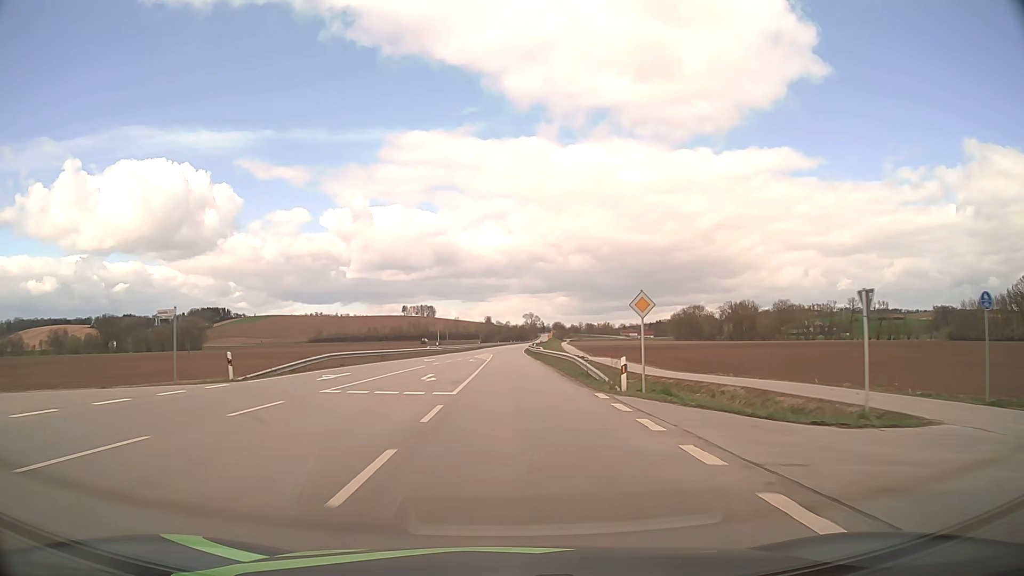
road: secondary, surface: asphalt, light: Day
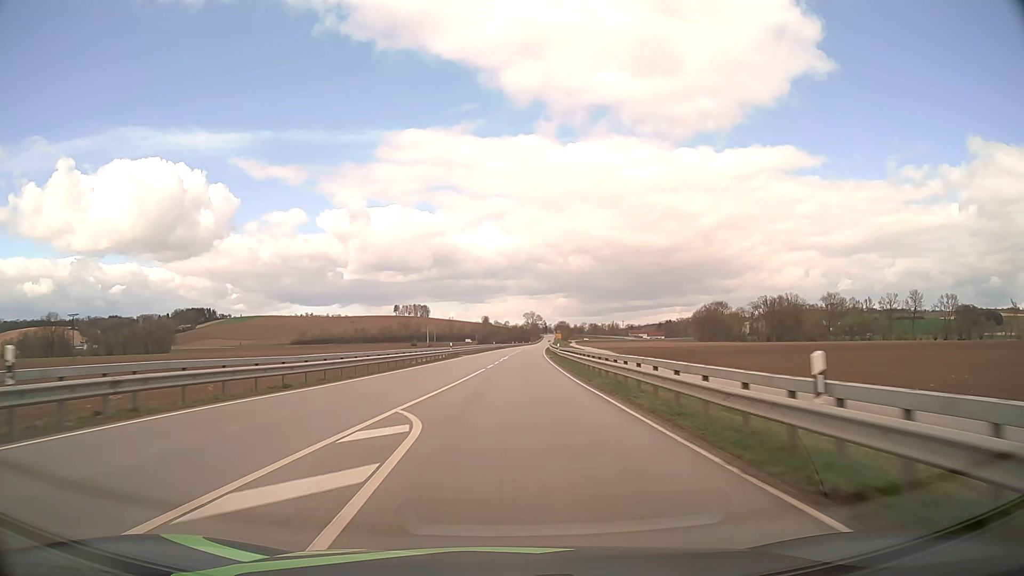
(-0.4, +65.2) m; 0°
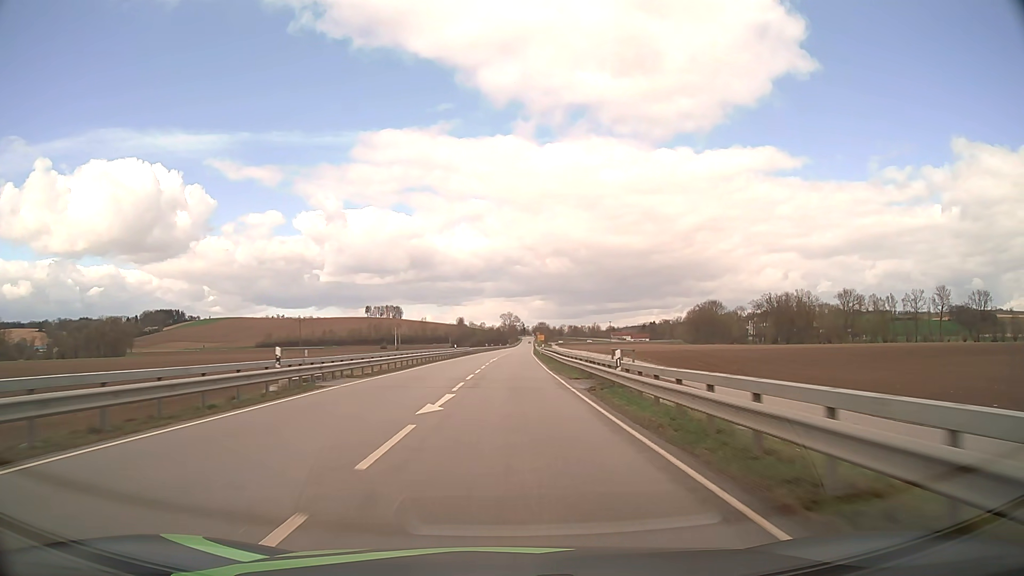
(+0.8, +40.2) m; +2°
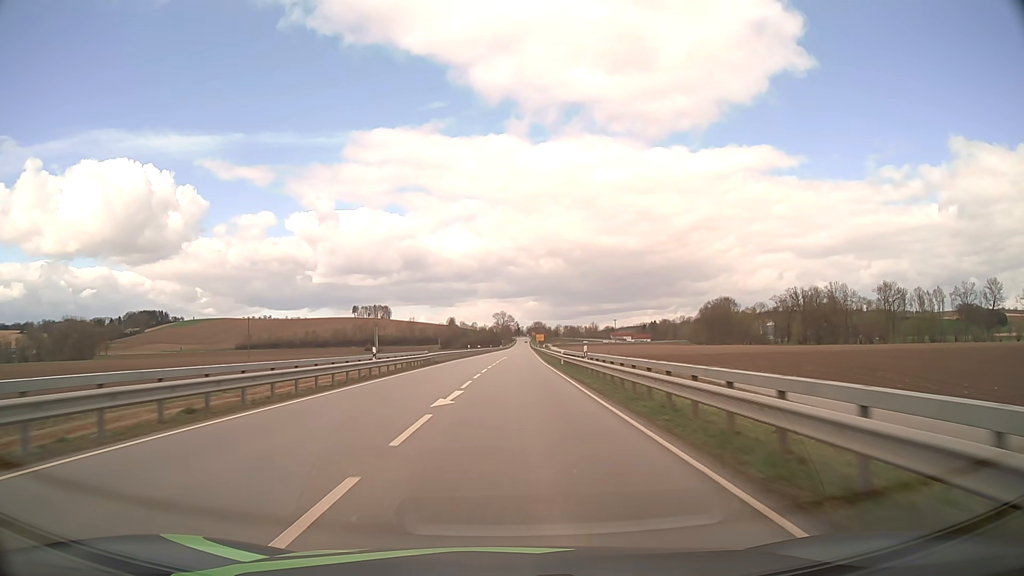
(+0.2, +40.7) m; +1°
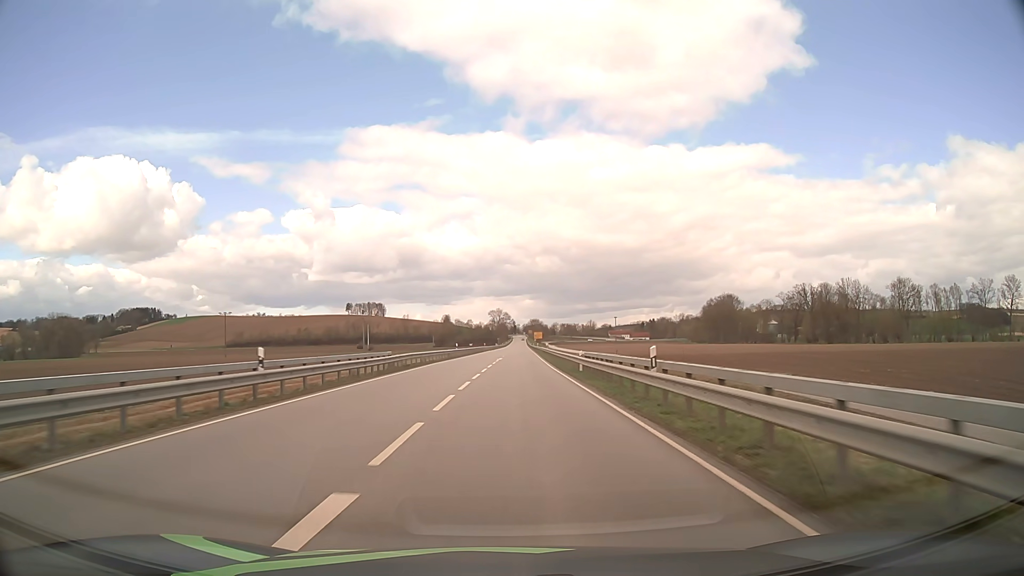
(0.0, +13.5) m; 0°
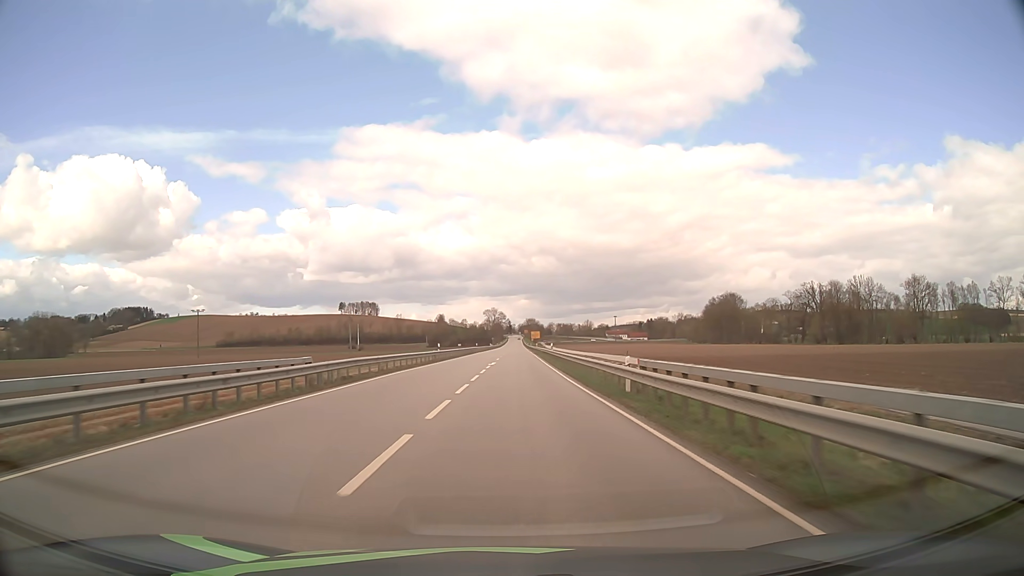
(+0.1, +13.5) m; 0°
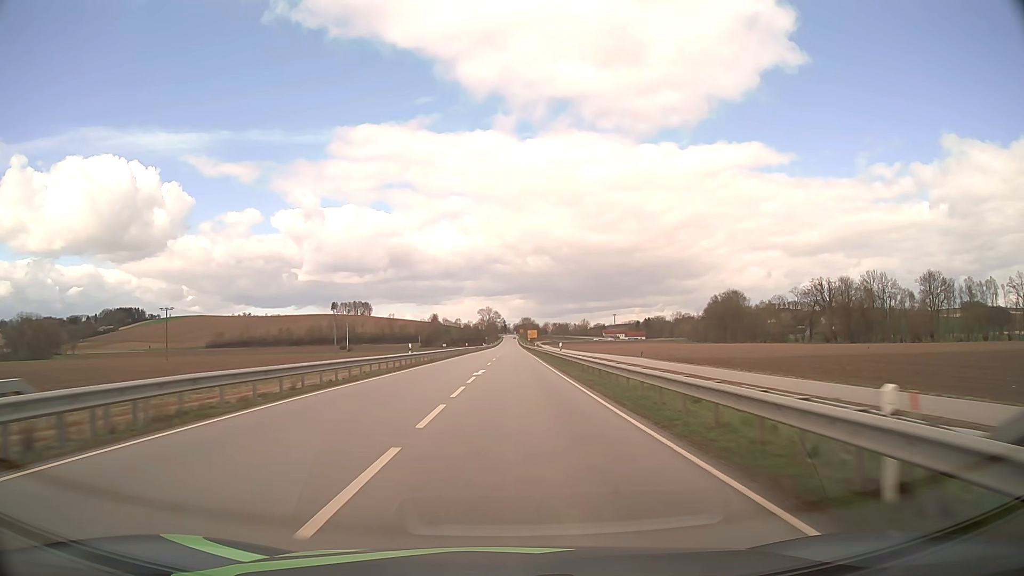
(+0.1, +13.4) m; 0°
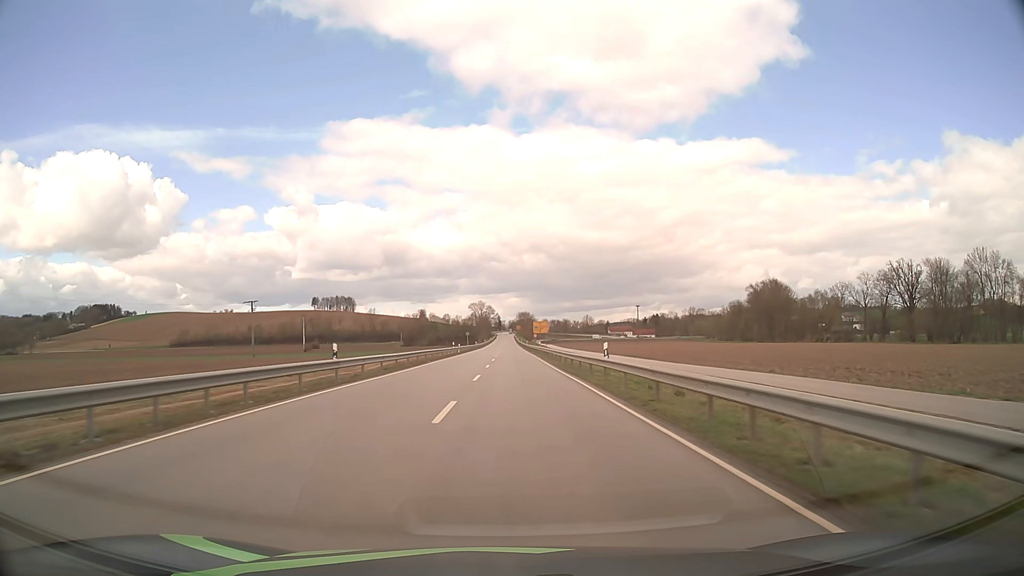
(+0.3, +66.2) m; 0°
(0, +10) (0, +20) (0, +30) (0, +40) (0, +50) (0, +60) (0, +70) (0, +80) (0, +90) (0, +100) m
